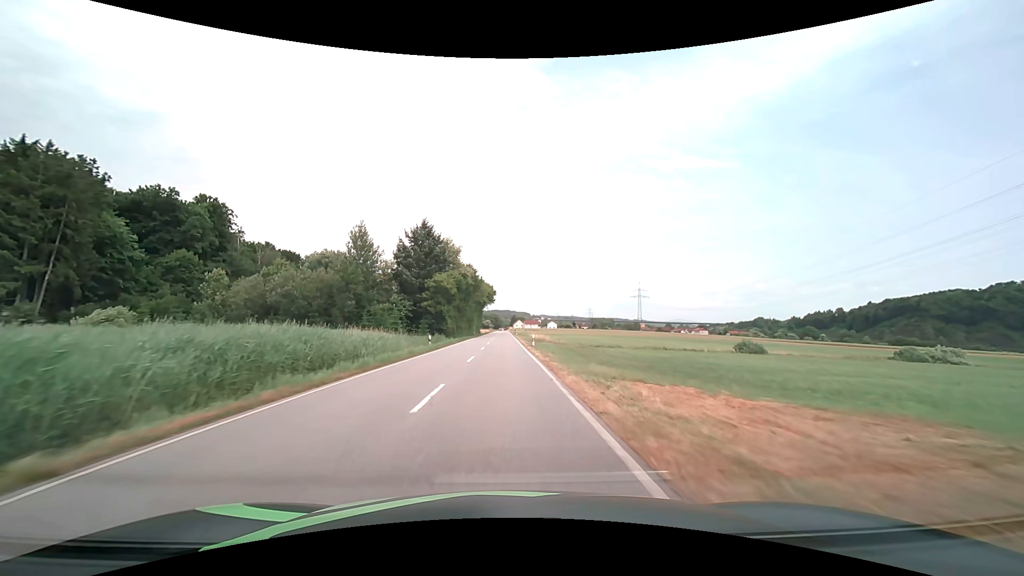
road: secondary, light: Day
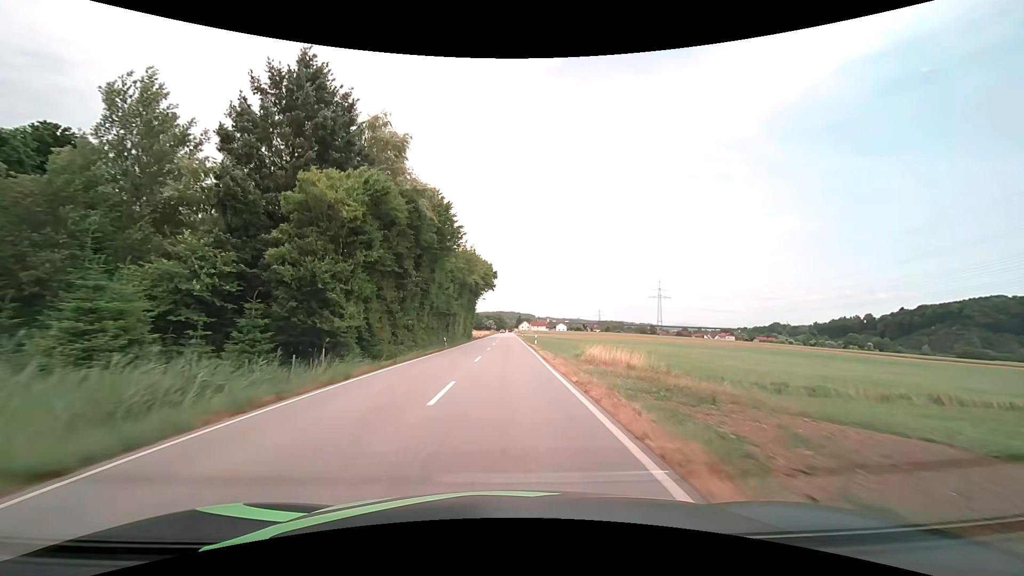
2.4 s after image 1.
(-0.4, +47.4) m; -1°
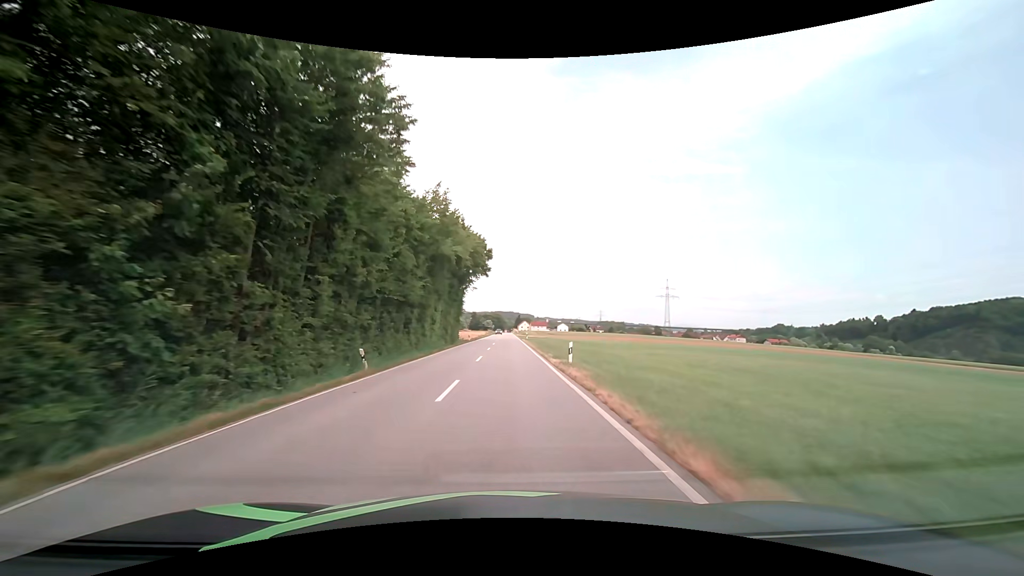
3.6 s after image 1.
(0.0, +23.5) m; 0°
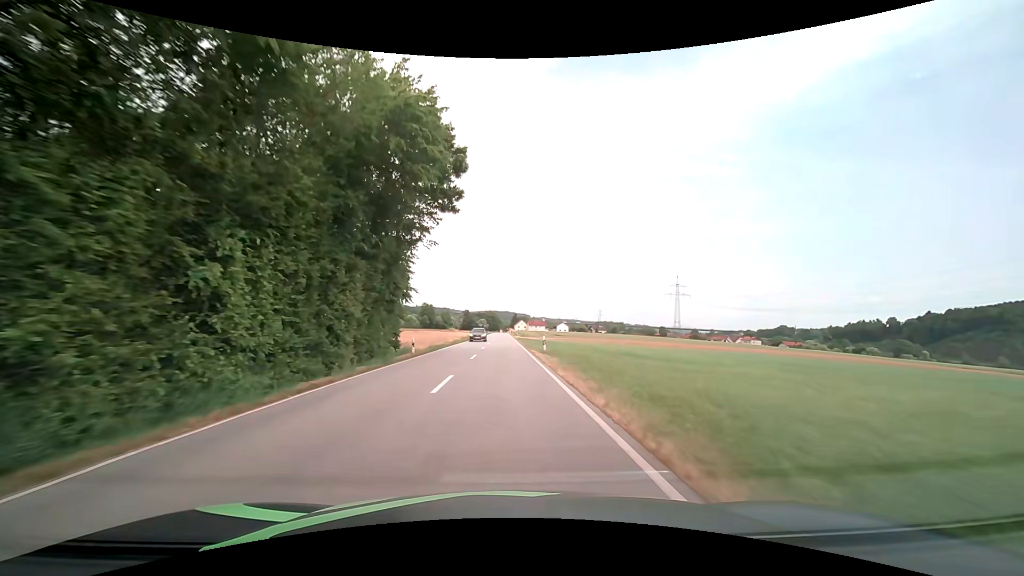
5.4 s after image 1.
(+0.3, +34.8) m; +1°
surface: asphalt
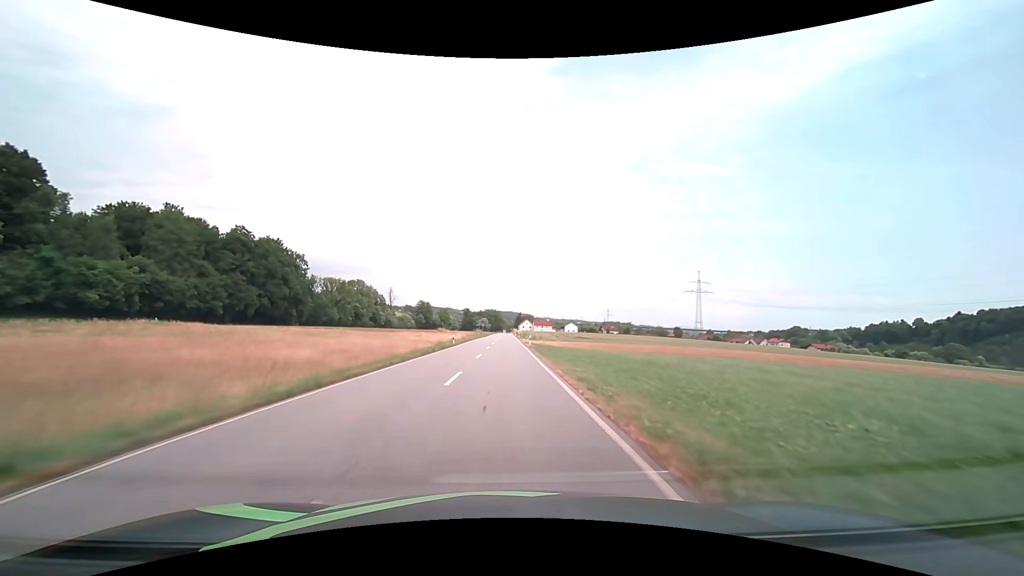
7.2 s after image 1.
(-0.1, +34.5) m; 0°
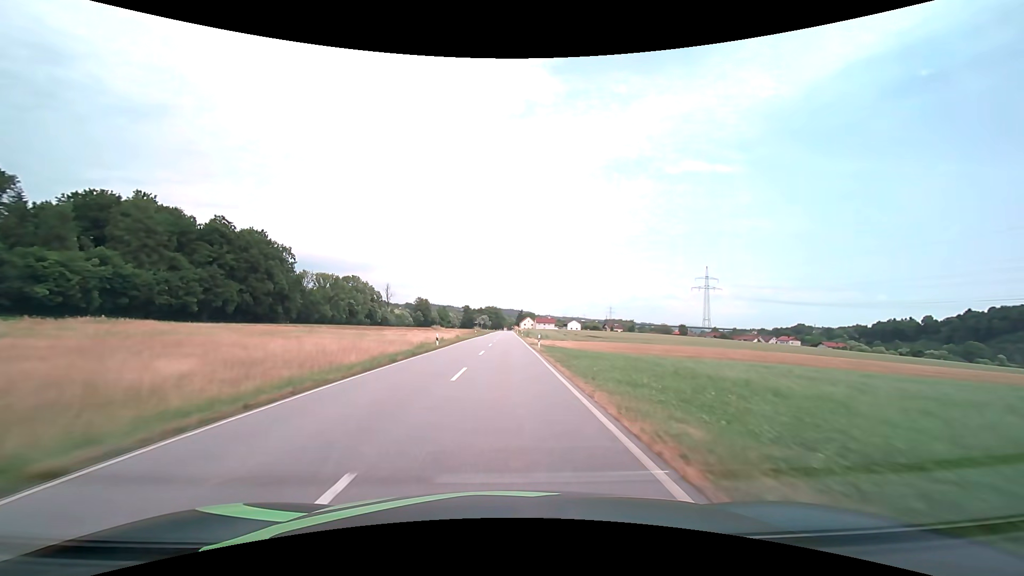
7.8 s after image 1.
(0.0, +11.4) m; 0°
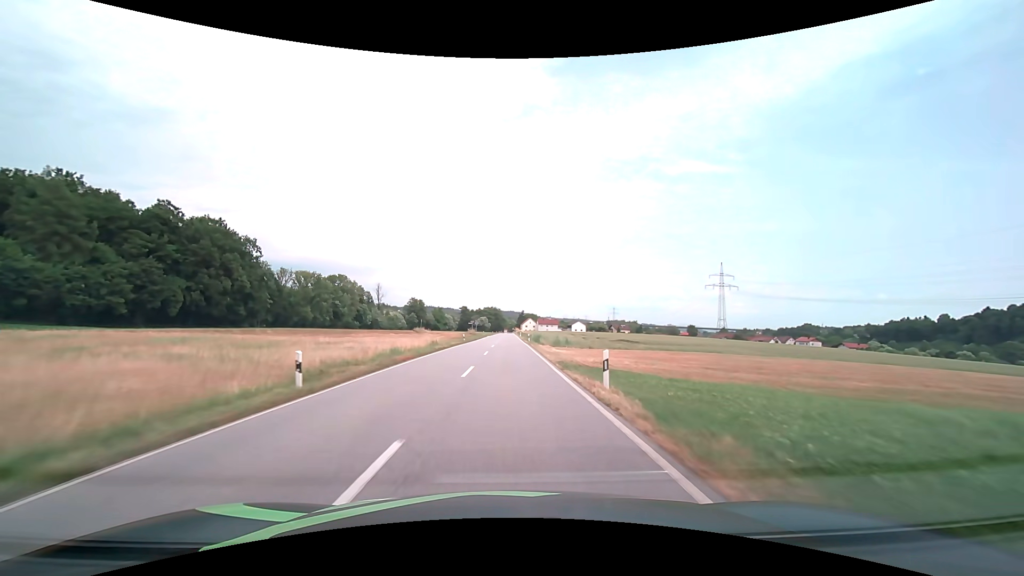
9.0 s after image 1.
(0.0, +22.7) m; 0°
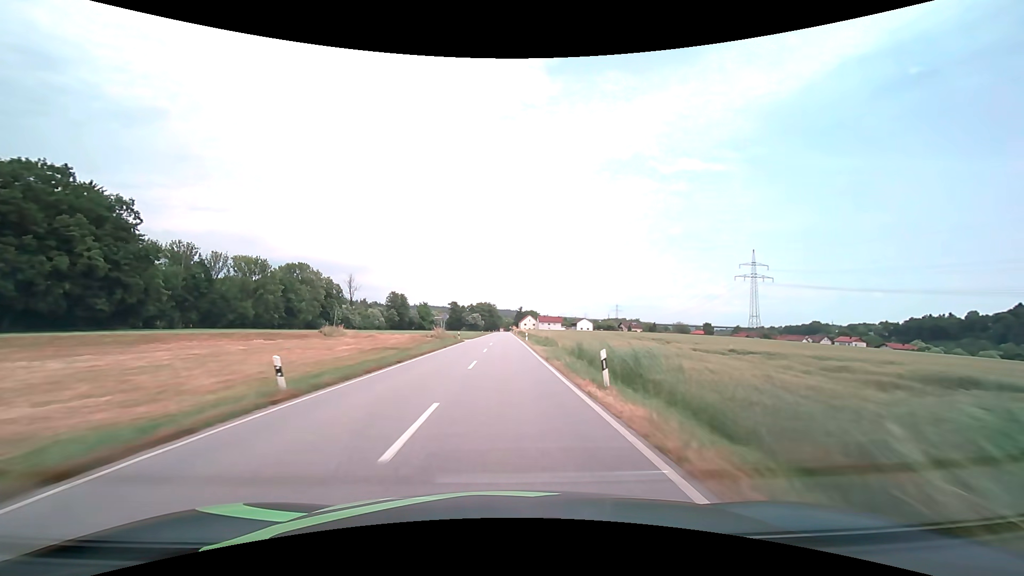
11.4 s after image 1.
(+0.3, +44.9) m; 0°
(0, +10) (0, +20) (0, +30) (0, +40) (0, +50) (0, +60) (0, +70) (0, +80) (0, +90) (0, +100) m
